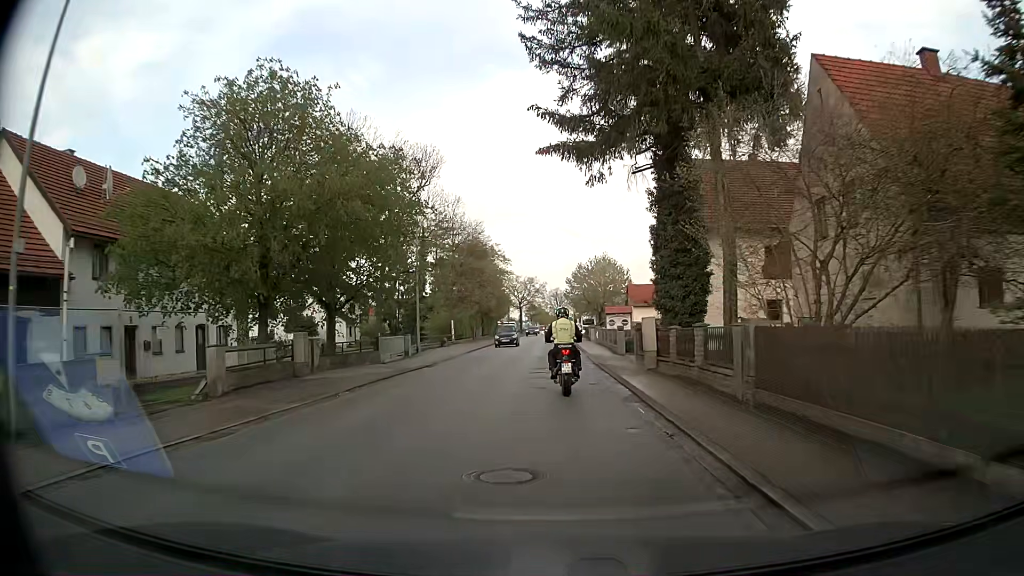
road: secondary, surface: asphalt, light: Day
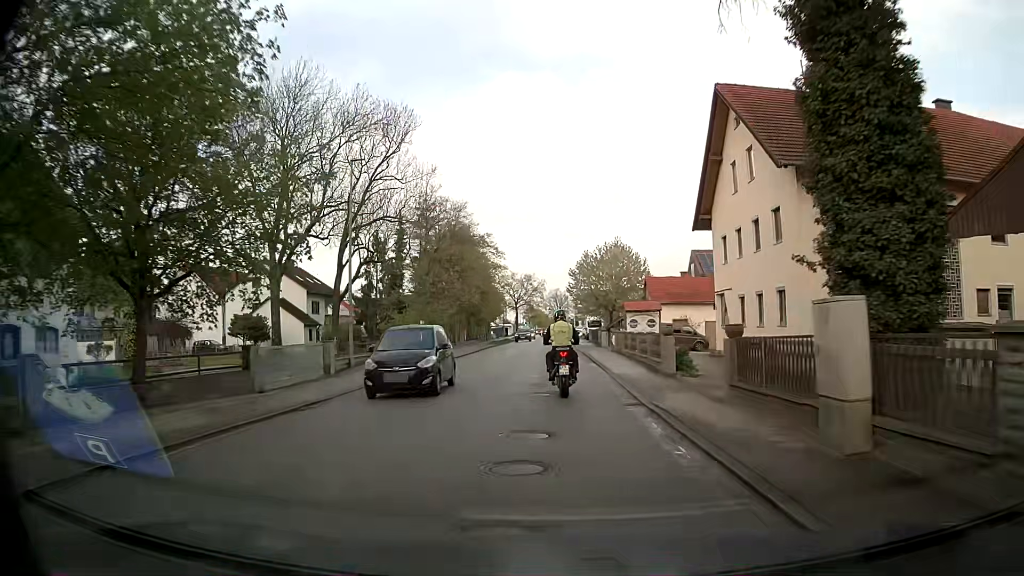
(0.0, +13.5) m; 0°
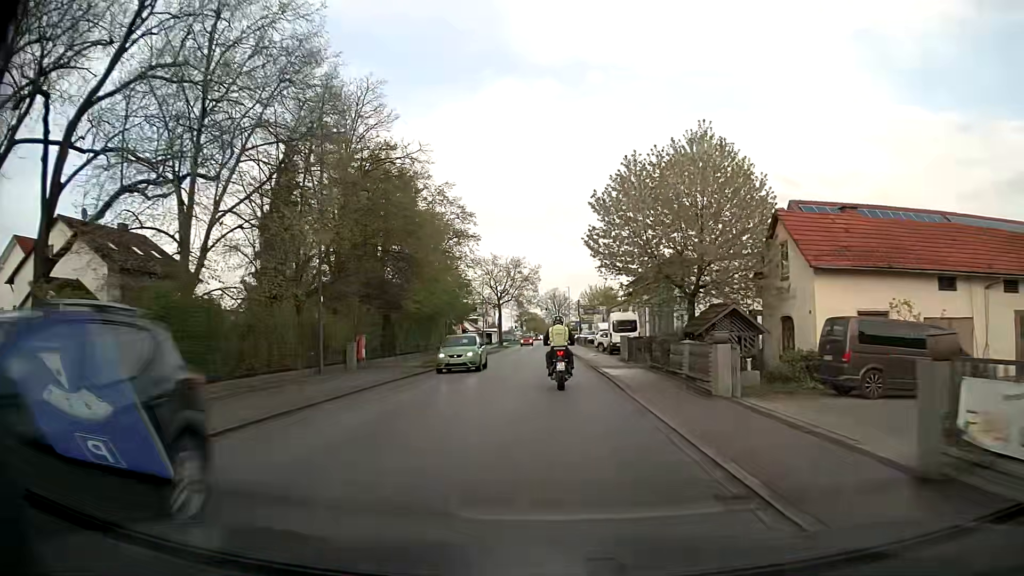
(-0.1, +33.7) m; -1°
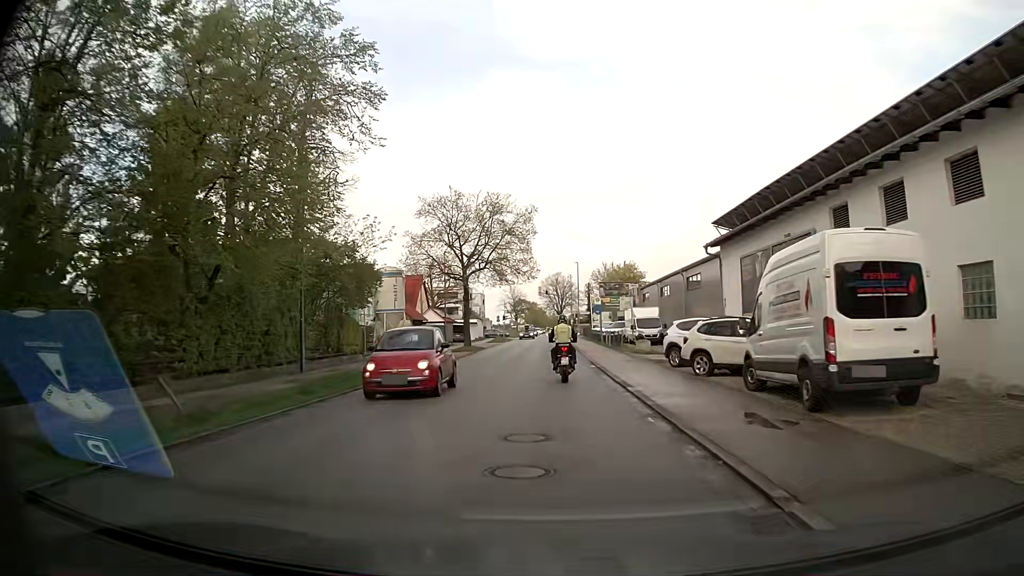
(+0.5, +34.6) m; +1°
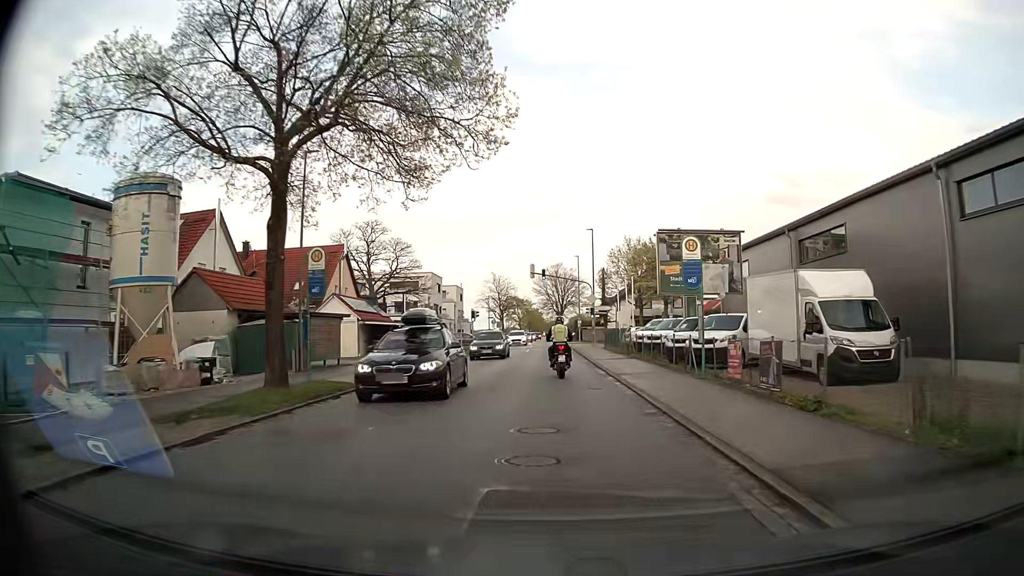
(-0.2, +34.4) m; 0°
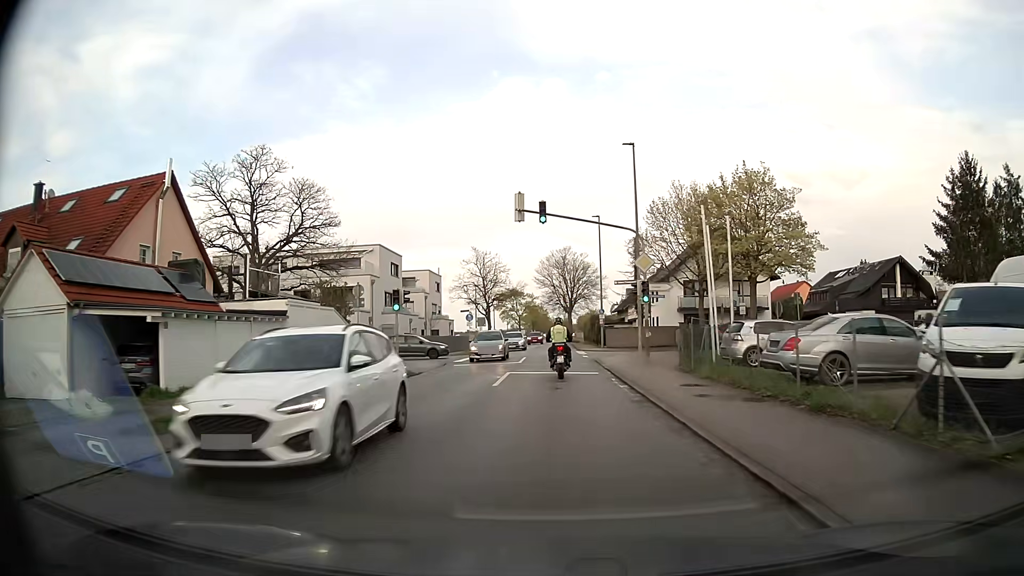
(0.0, +28.1) m; -1°
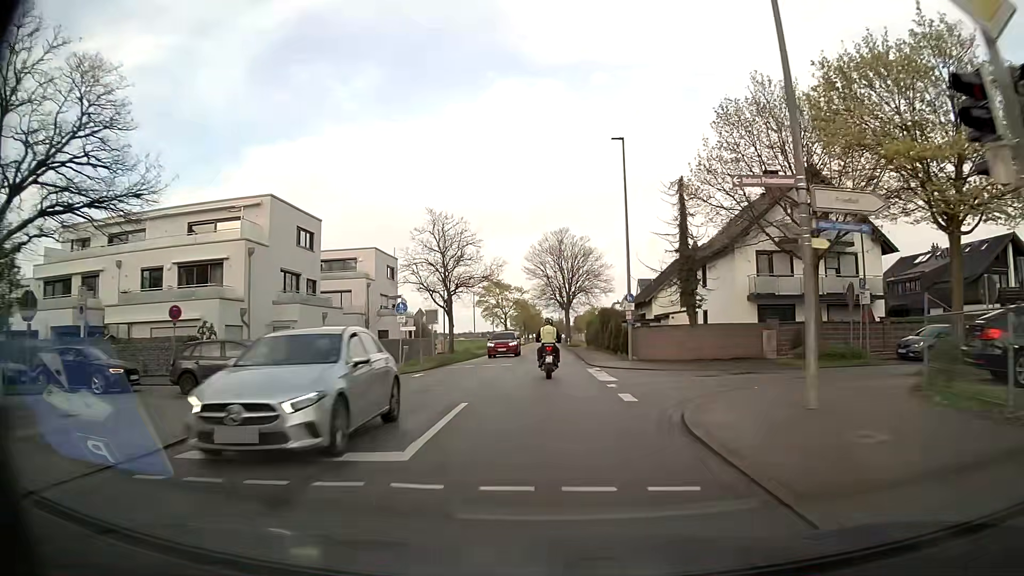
(+0.2, +21.9) m; 0°
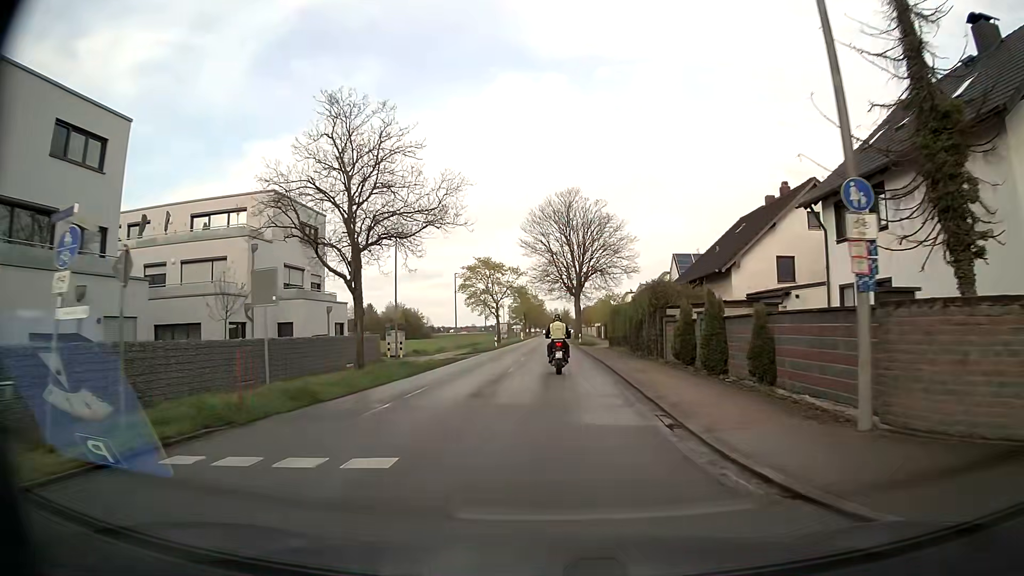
(-0.1, +22.5) m; 0°
(0, +10) (0, +20) (0, +30) (0, +40) (0, +50) (0, +60) (0, +70) (0, +80) (0, +90) (0, +100) m
